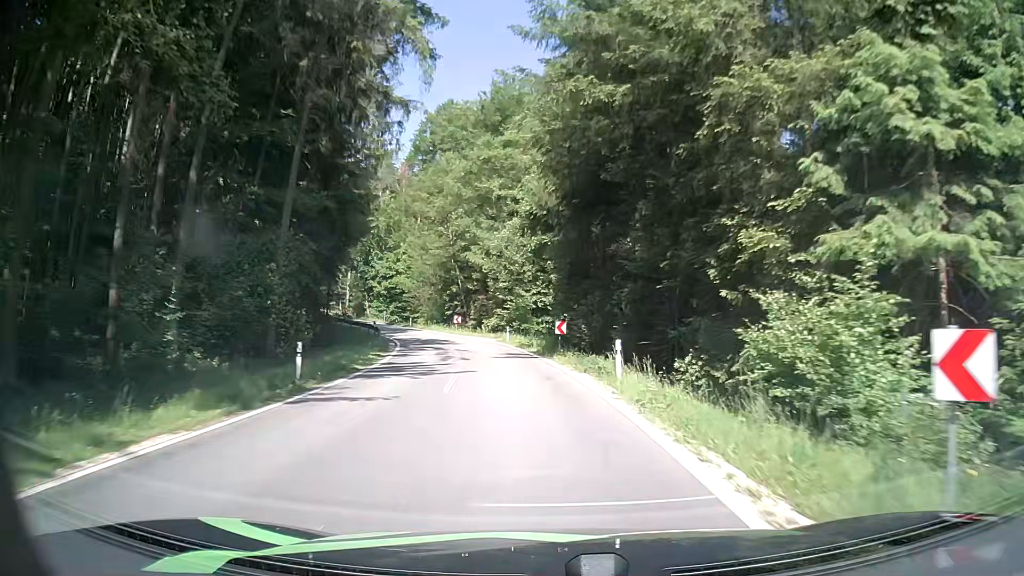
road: tertiary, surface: asphalt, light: Day
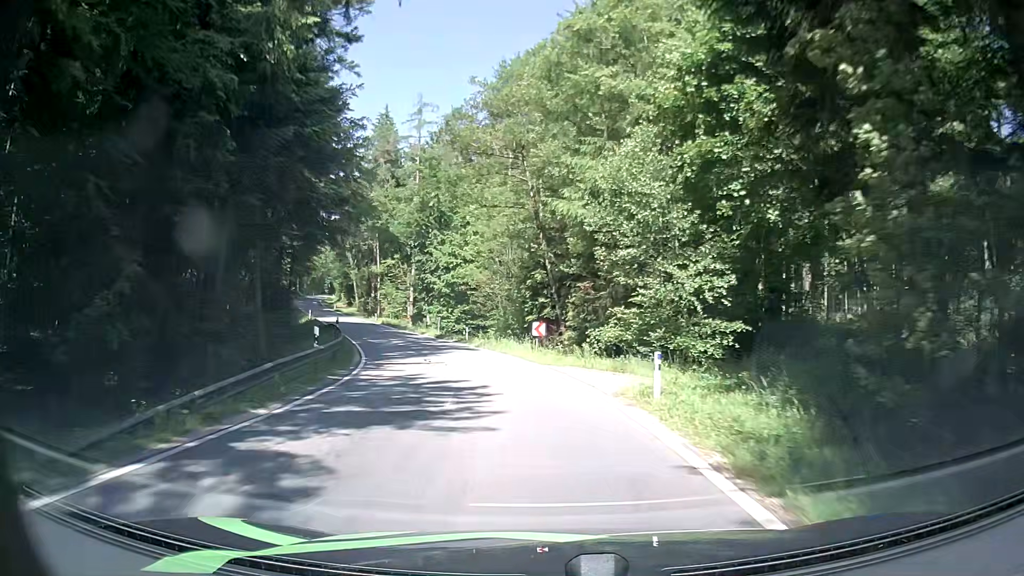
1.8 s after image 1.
(-1.8, +26.2) m; -9°
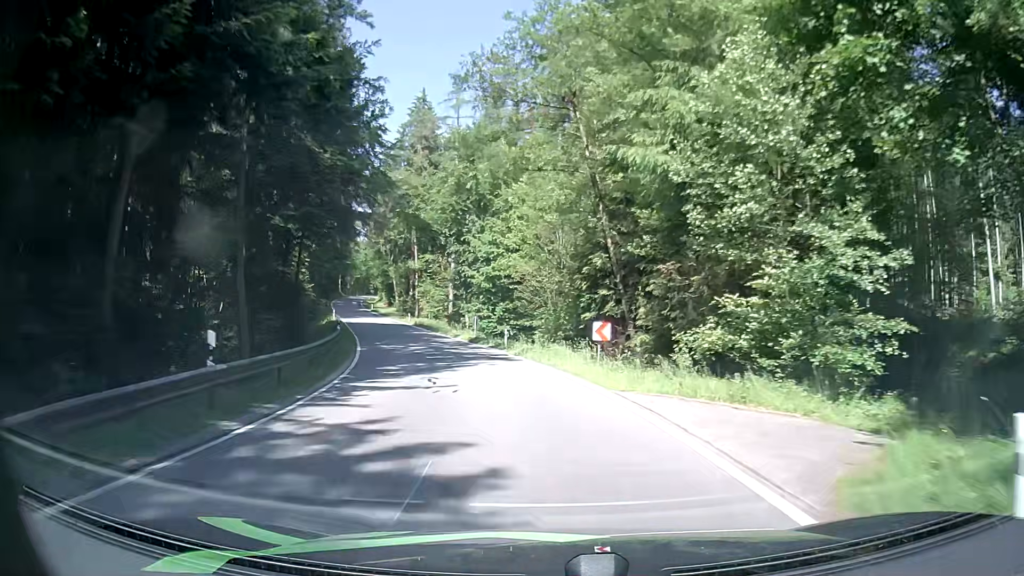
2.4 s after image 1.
(-0.3, +8.4) m; -5°
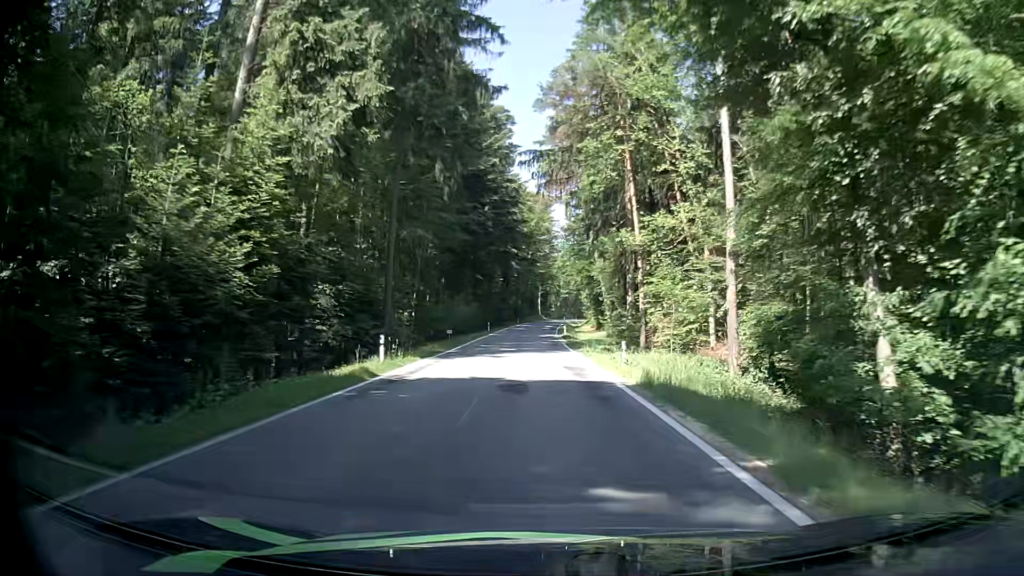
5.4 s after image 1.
(-7.6, +41.9) m; -19°
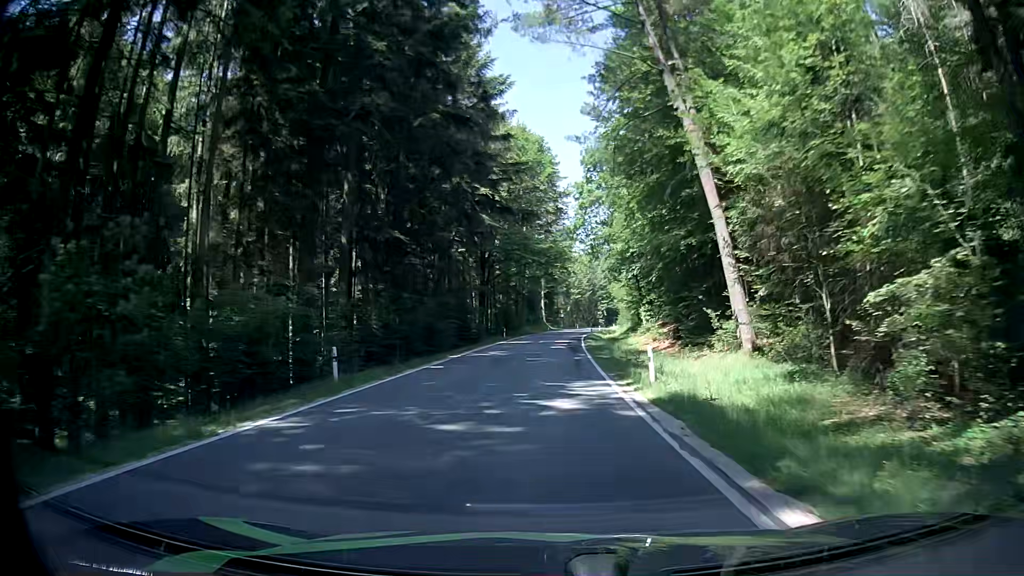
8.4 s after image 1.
(0.0, +46.9) m; 0°
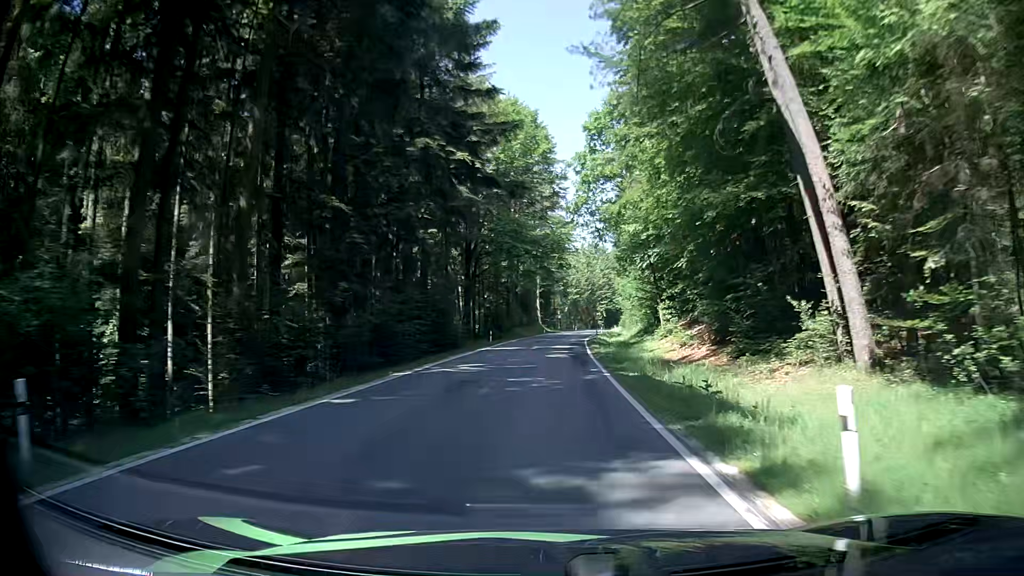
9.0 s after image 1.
(0.0, +9.9) m; 0°
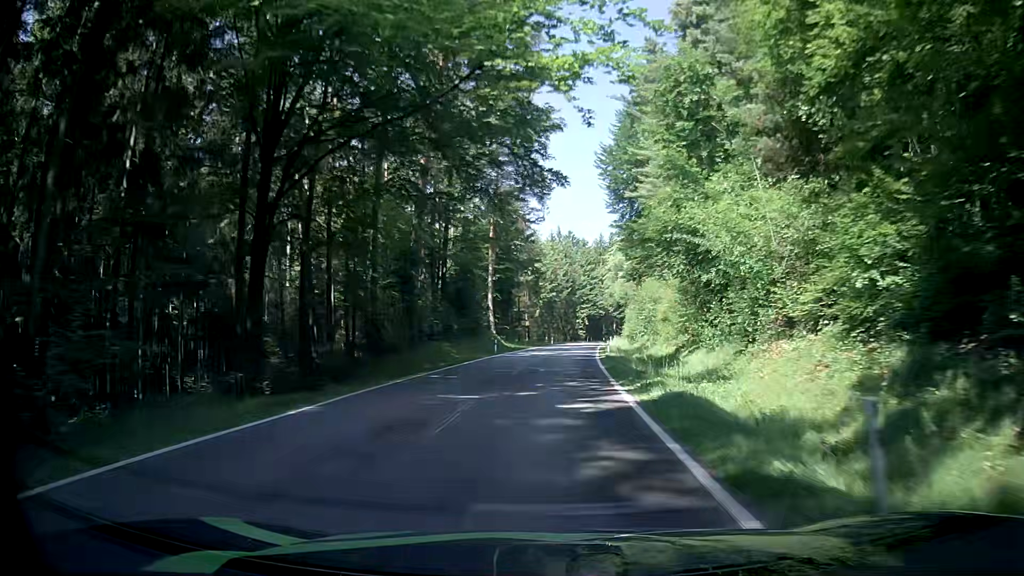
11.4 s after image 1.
(+0.8, +41.1) m; +3°
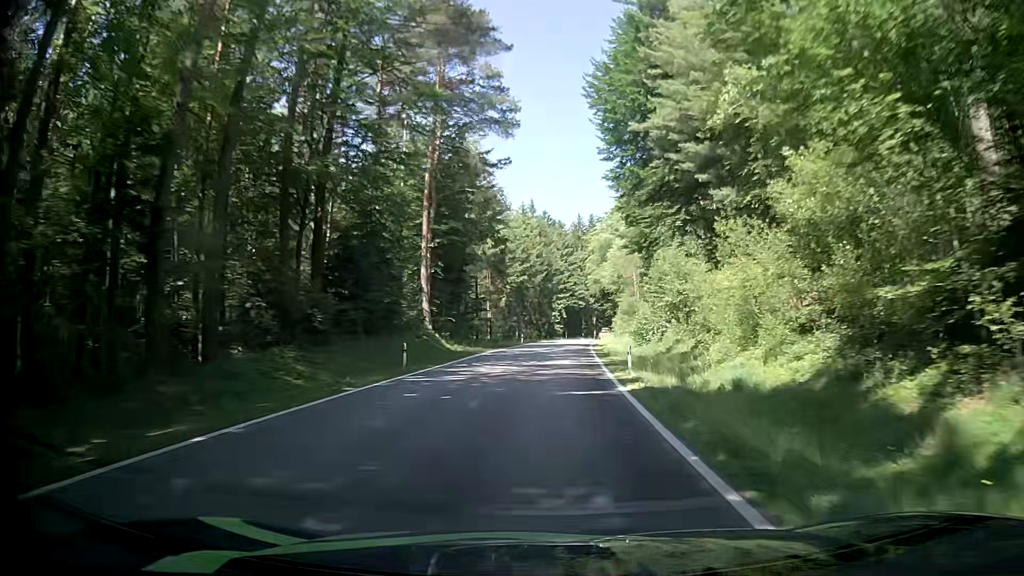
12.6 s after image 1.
(+0.3, +21.2) m; +2°
(0, +10) (0, +20) (+1, +30) (+1, +40) (+2, +50) (+3, +60) (+4, +70) (+5, +80) (+6, +90) (+8, +100) m
